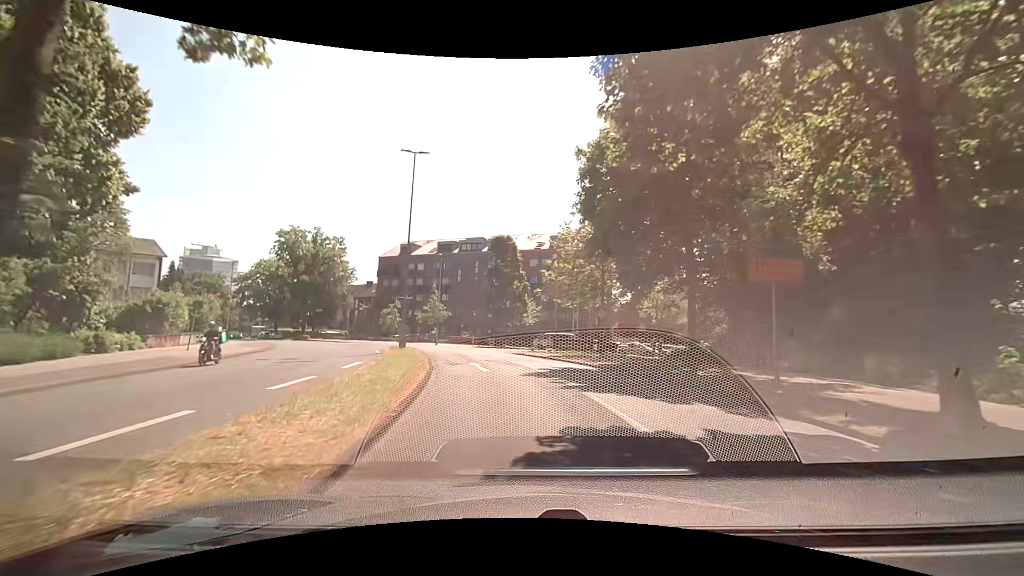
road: primary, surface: asphalt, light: Day
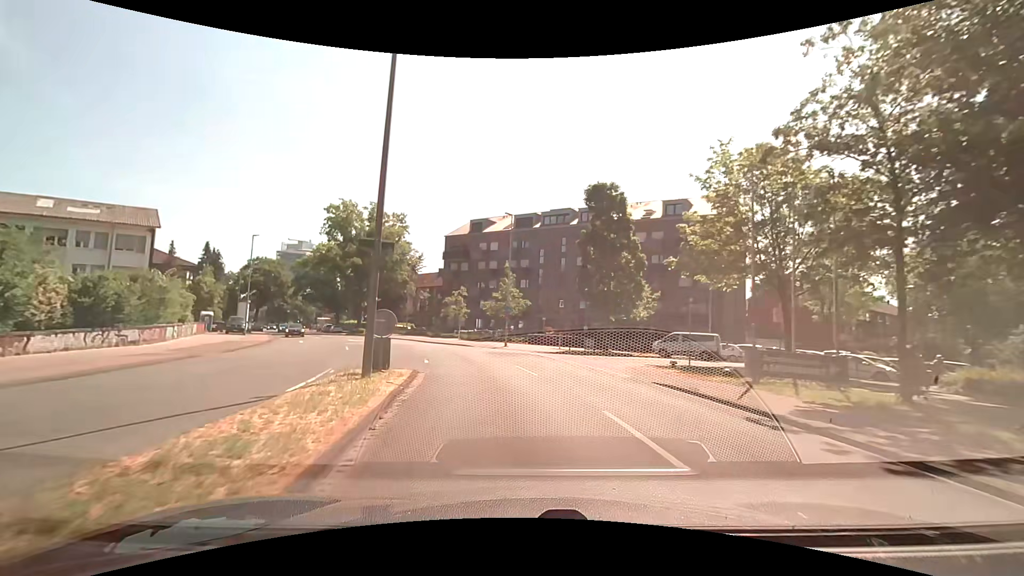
(-1.6, +19.3) m; -10°
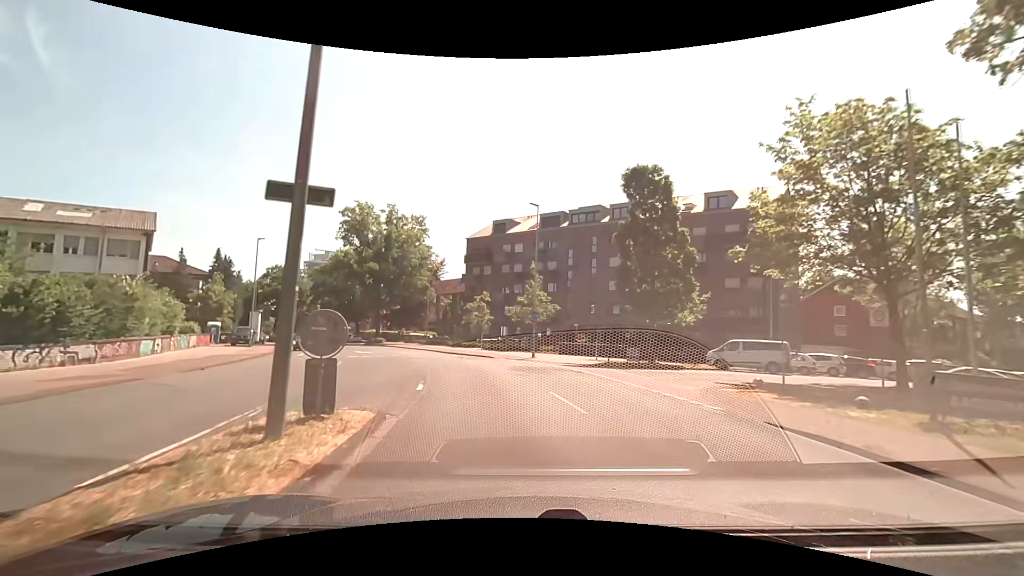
(-0.1, +5.2) m; -3°
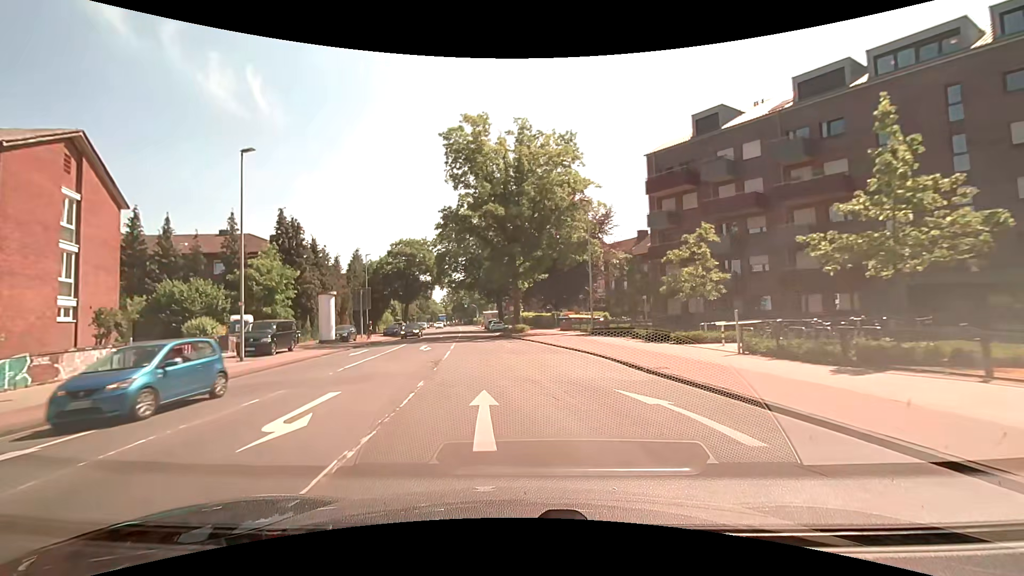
(-4.6, +28.9) m; -19°
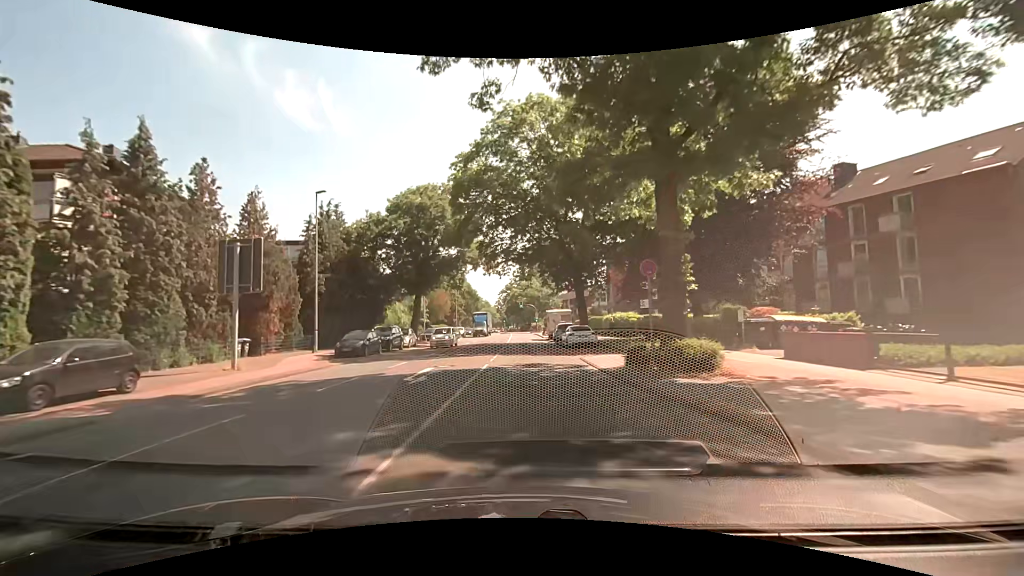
(-3.2, +33.6) m; -7°
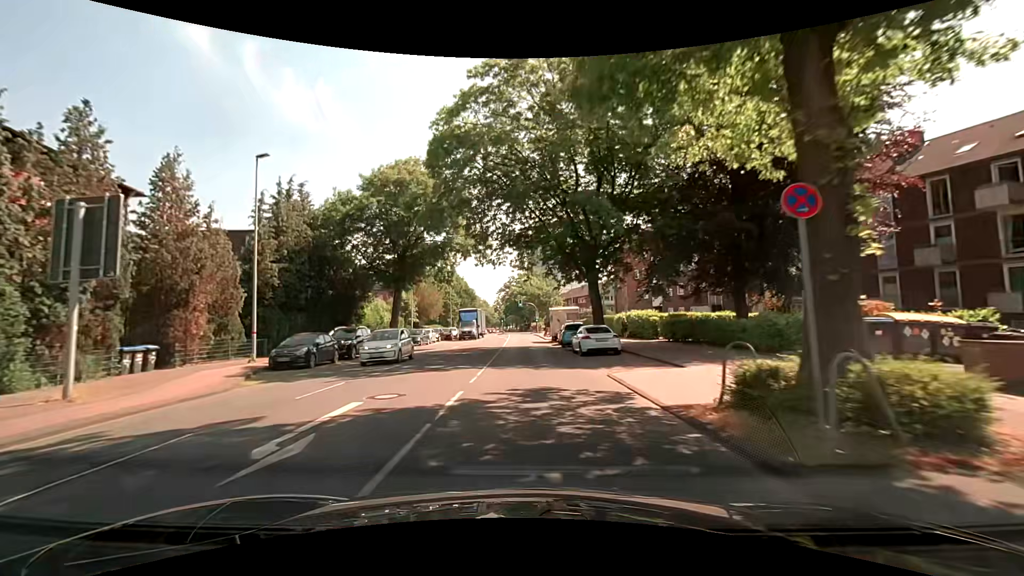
(0.0, +7.2) m; 0°
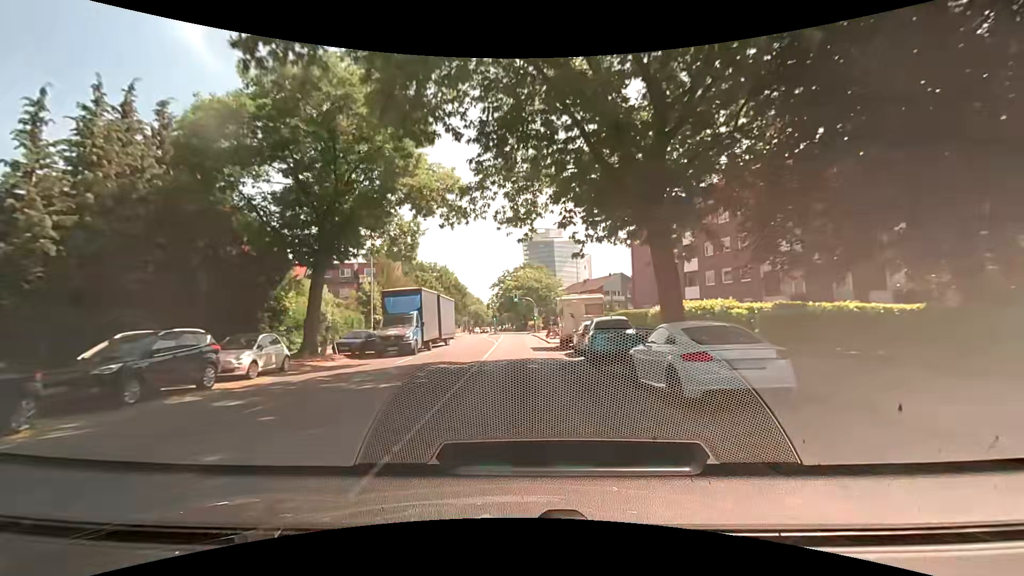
(0.0, +14.7) m; +1°
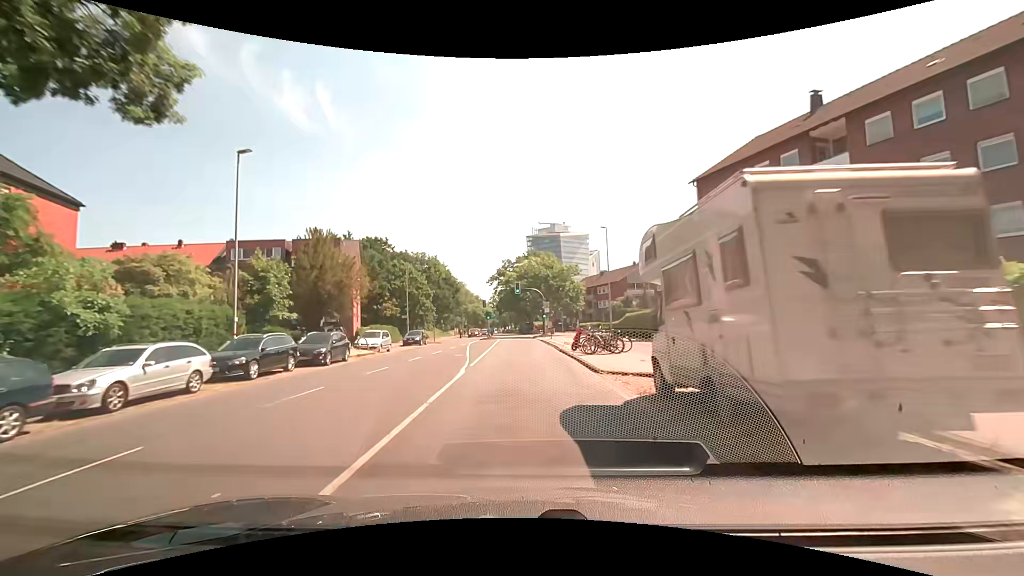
(-0.1, +22.4) m; +1°
(0, +10) (-1, +20) (-1, +30) (-1, +40) (-2, +50) (-2, +60) (-3, +70) (-3, +80) (-4, +90) (-4, +100) m
